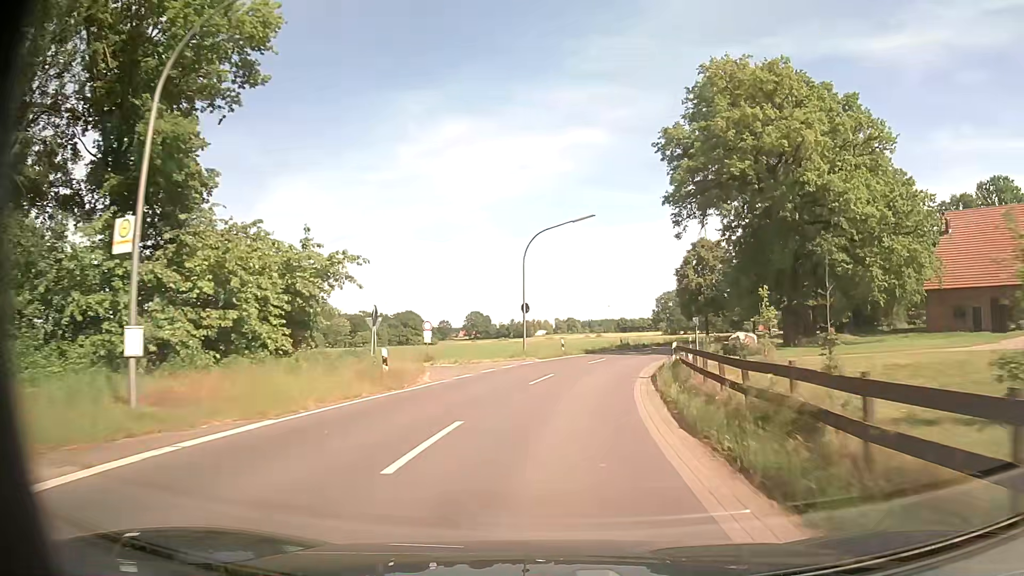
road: tertiary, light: Day
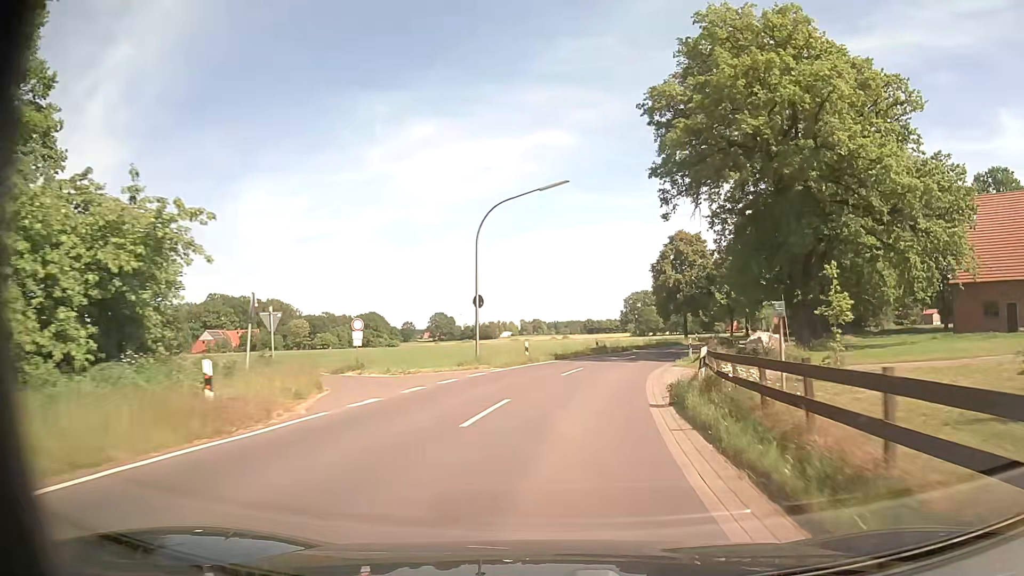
(+0.2, +8.5) m; +2°
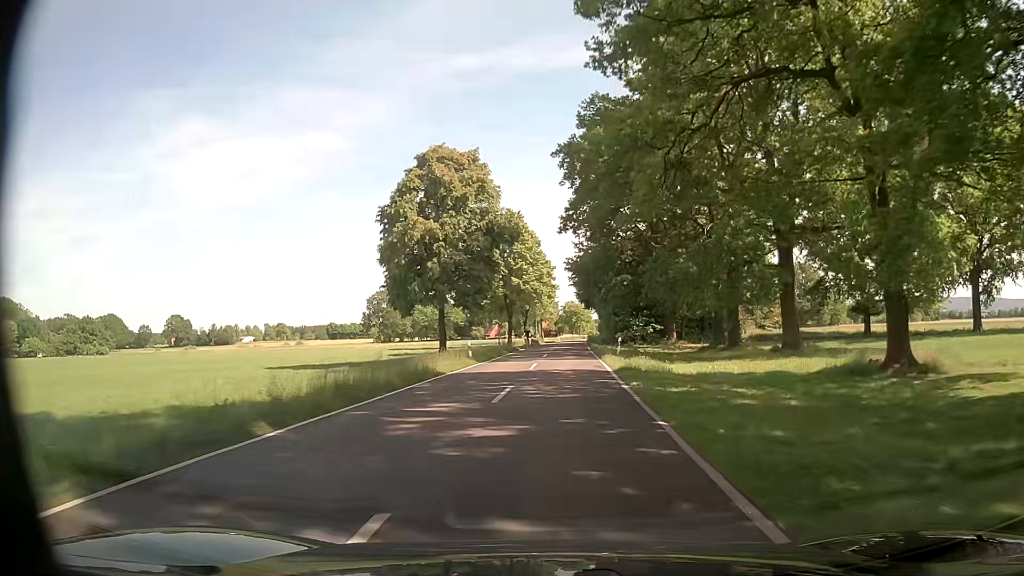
(+8.1, +43.6) m; +20°
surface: asphalt
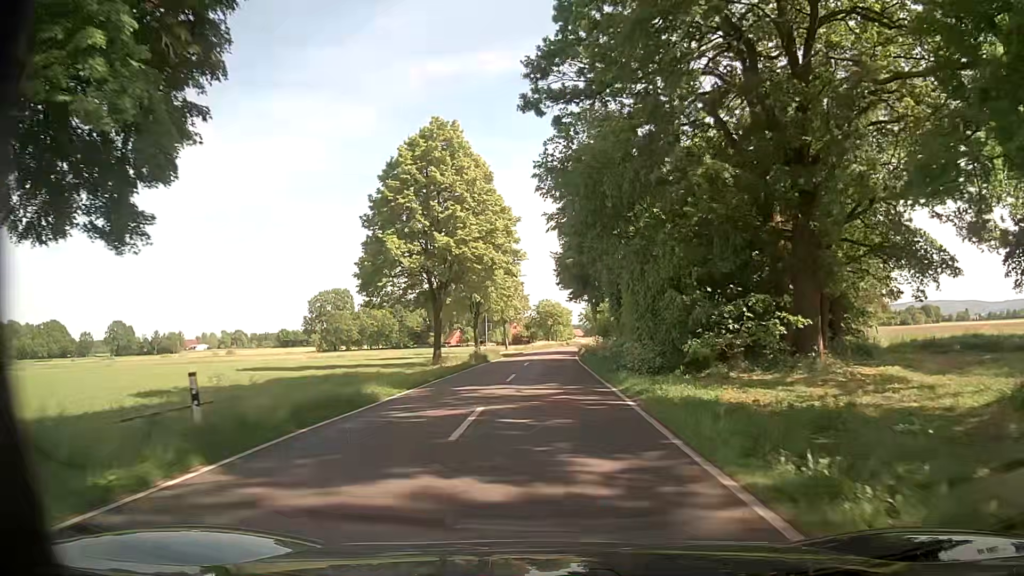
(+1.8, +39.5) m; +3°
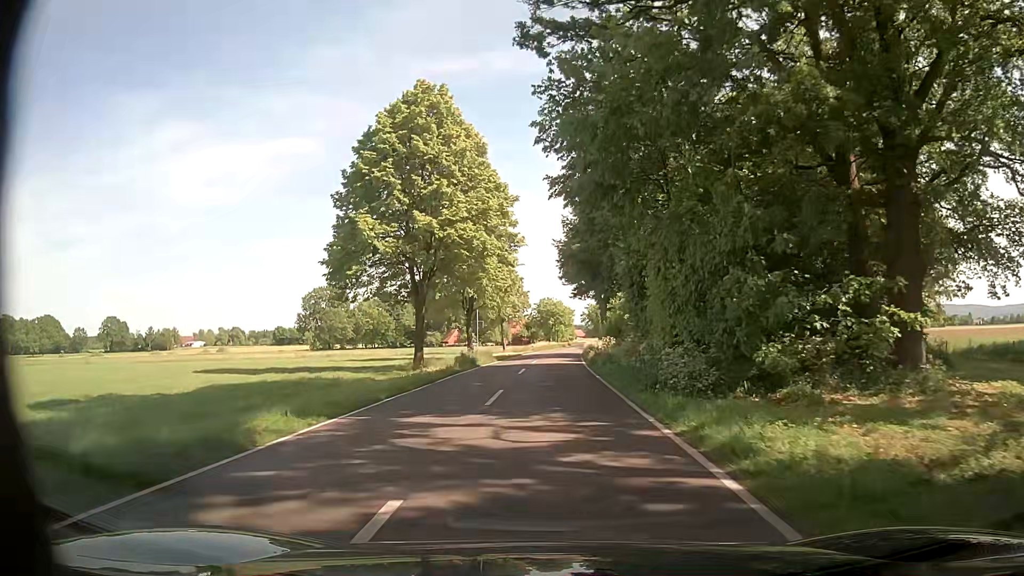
(0.0, +7.3) m; 0°
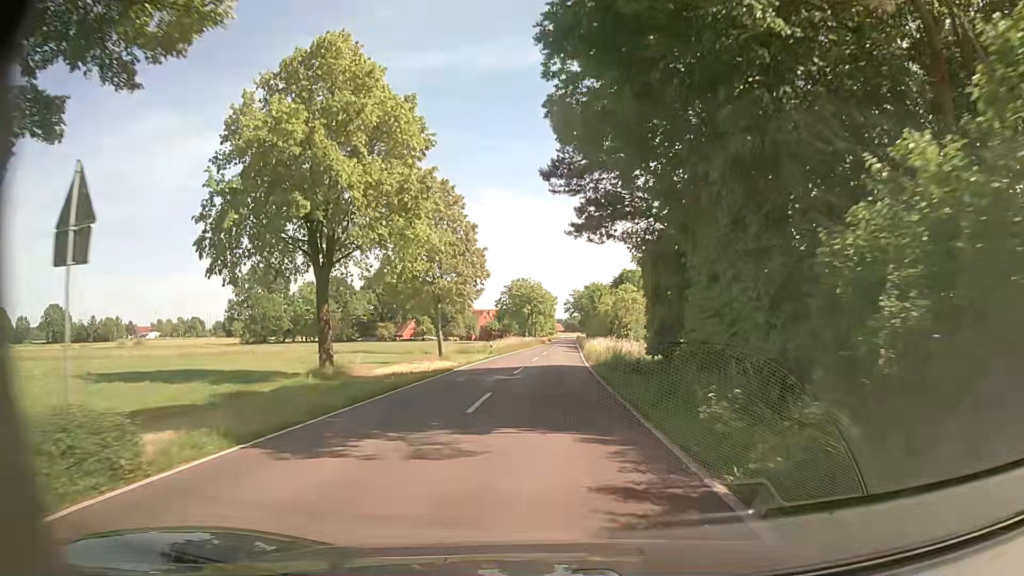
(+0.7, +37.6) m; +2°
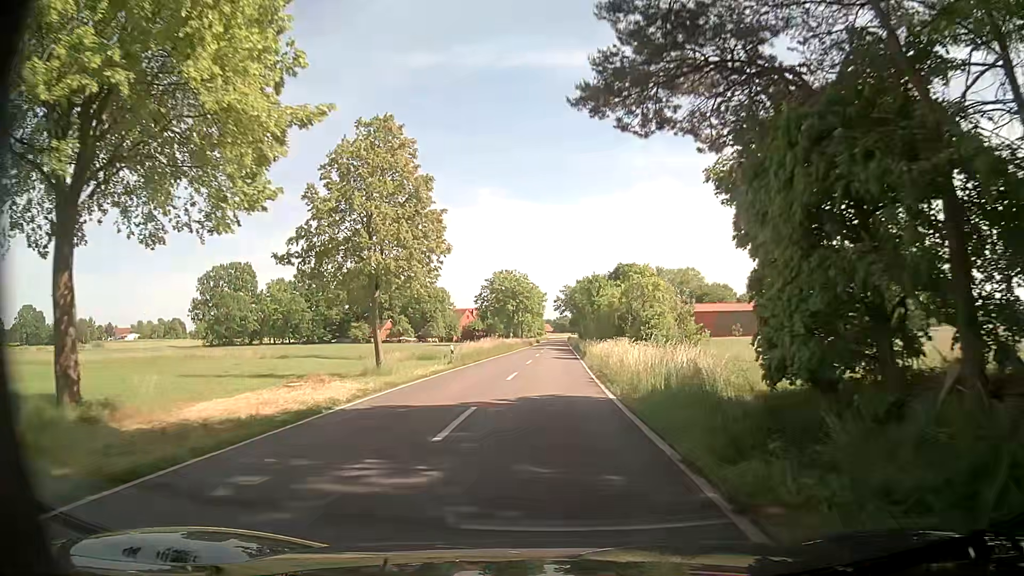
(+0.1, +15.3) m; +2°
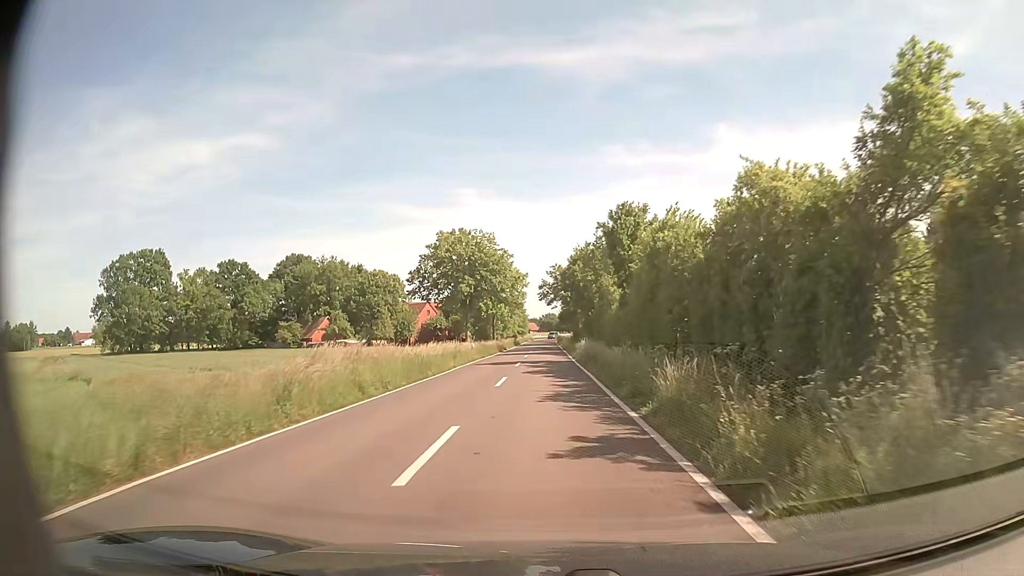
(0.0, +38.3) m; 0°
(0, +10) (0, +20) (0, +30) (0, +40) (0, +50) (0, +60) (0, +70) (0, +80) (0, +90) (+1, +100) m
